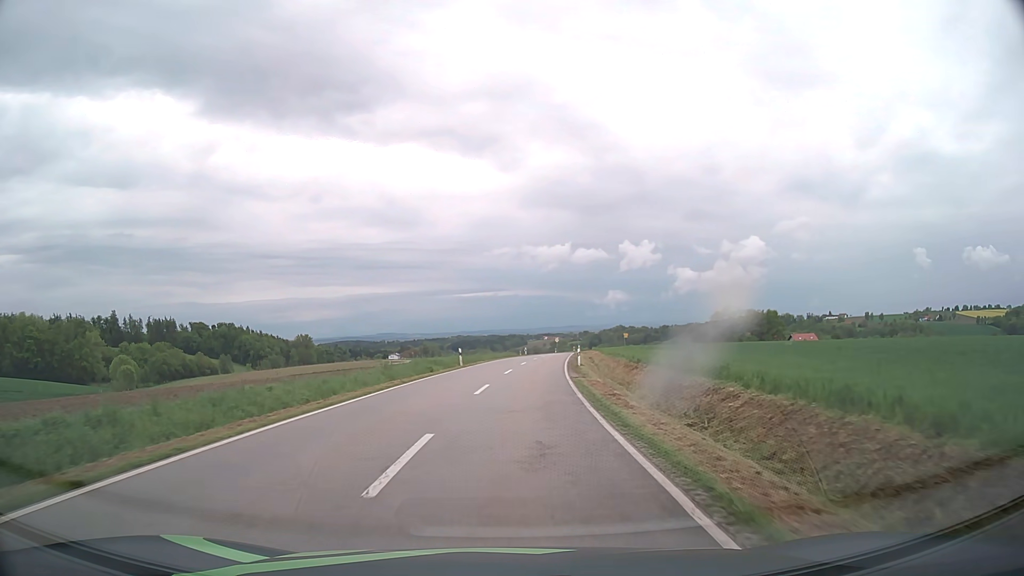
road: tertiary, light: Day
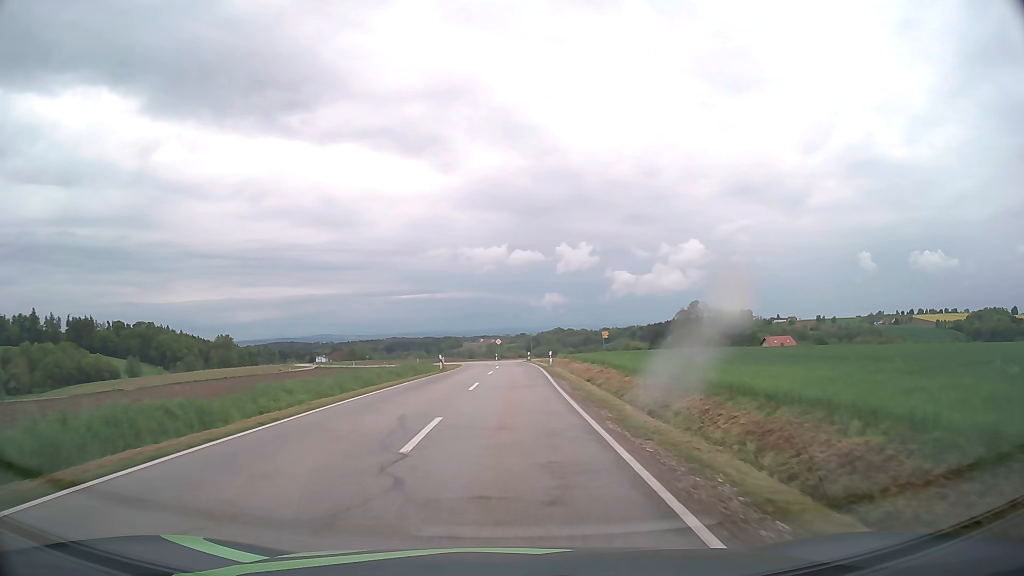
(+2.4, +45.4) m; +5°
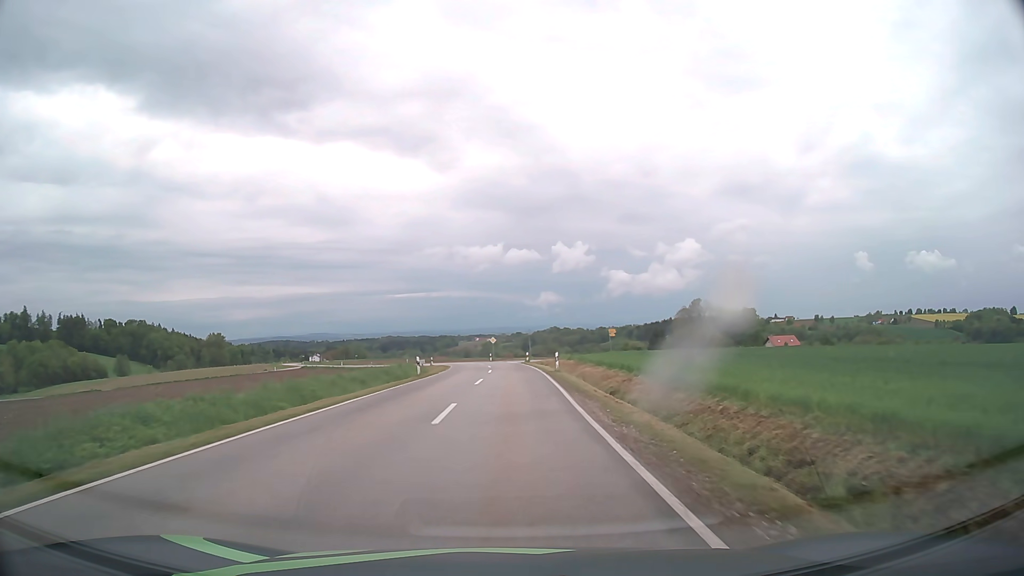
(0.0, +8.9) m; 0°
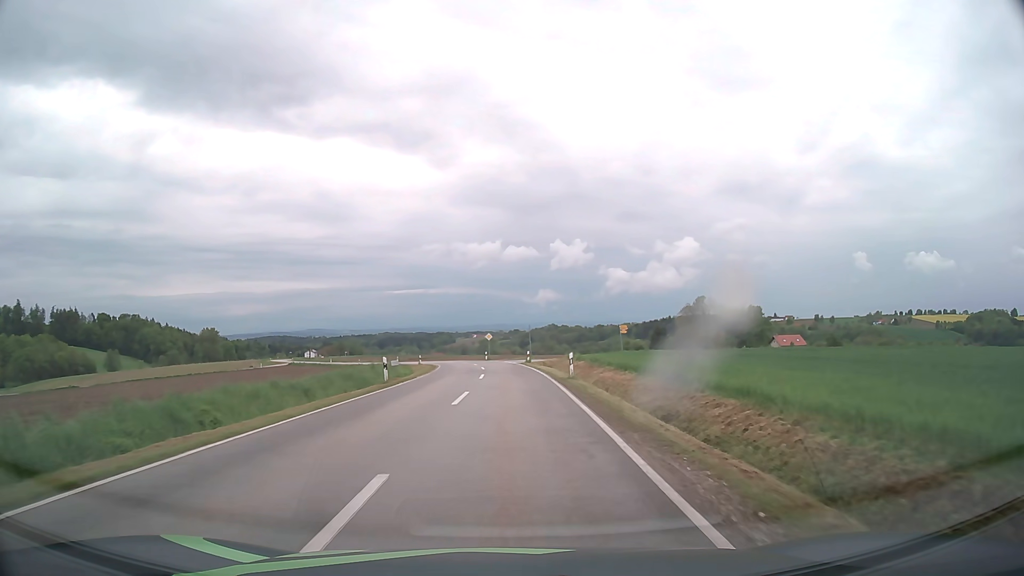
(0.0, +8.7) m; 0°
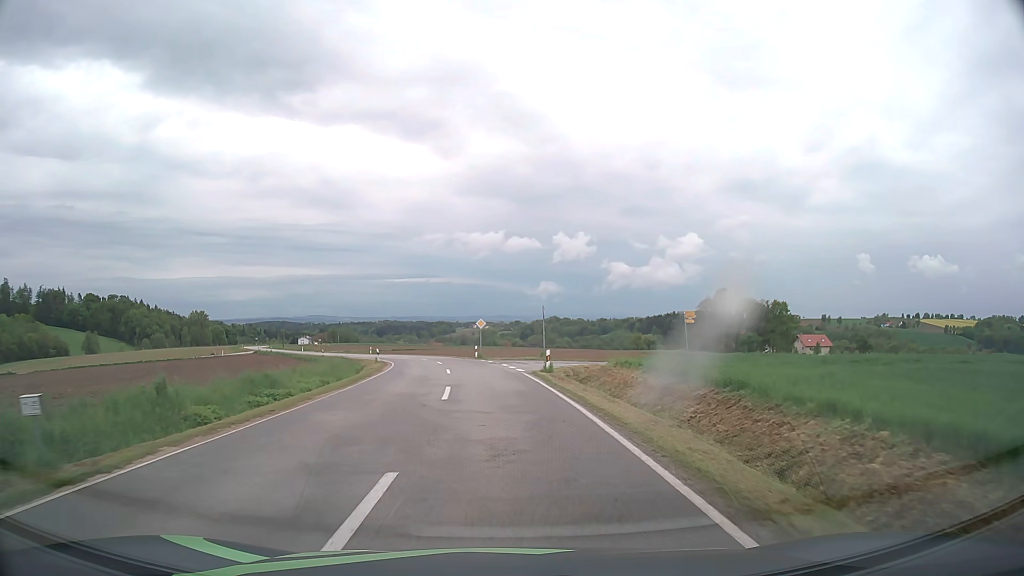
(+0.1, +24.0) m; 0°
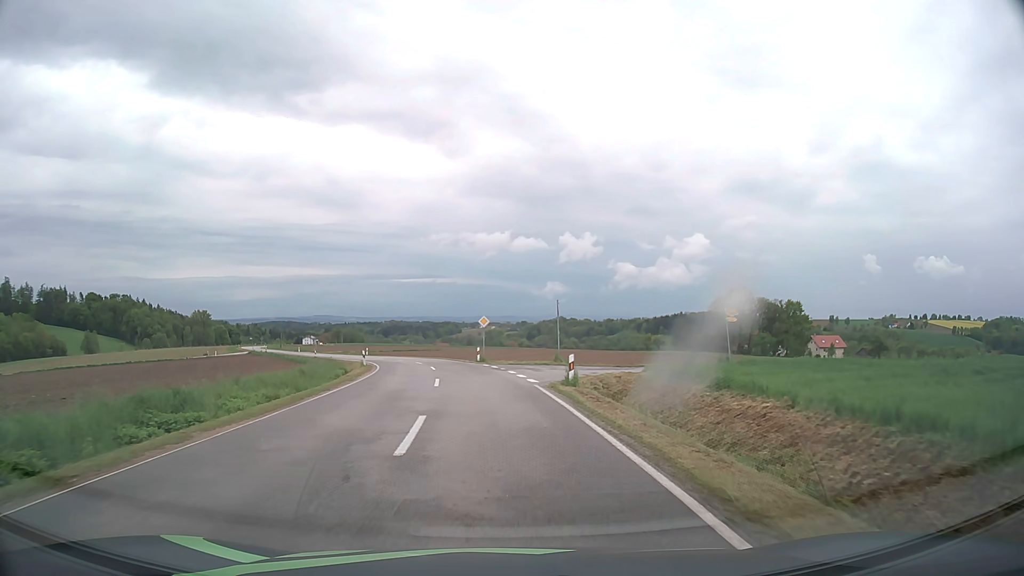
(0.0, +6.9) m; -1°
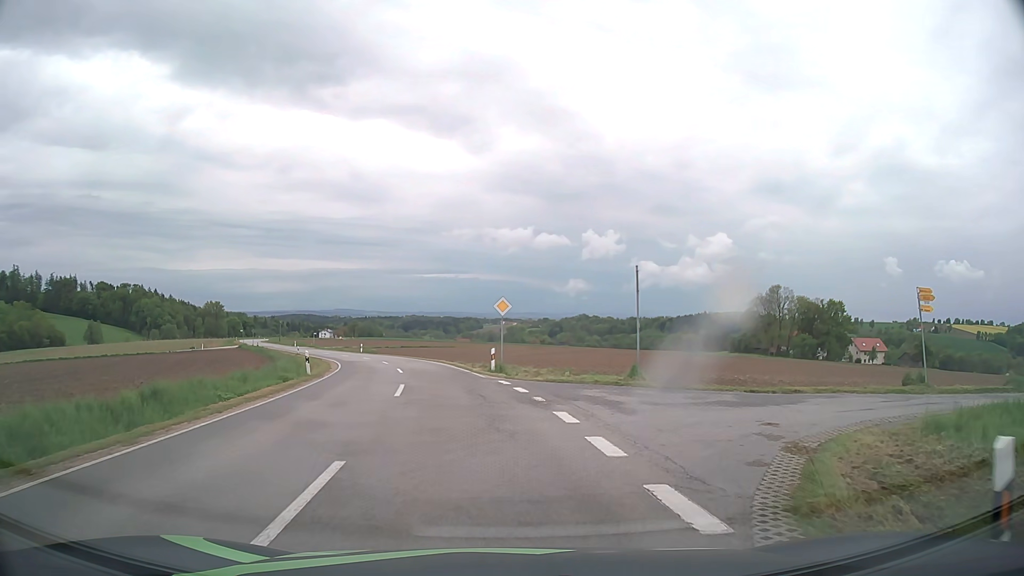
(-0.3, +16.0) m; -2°
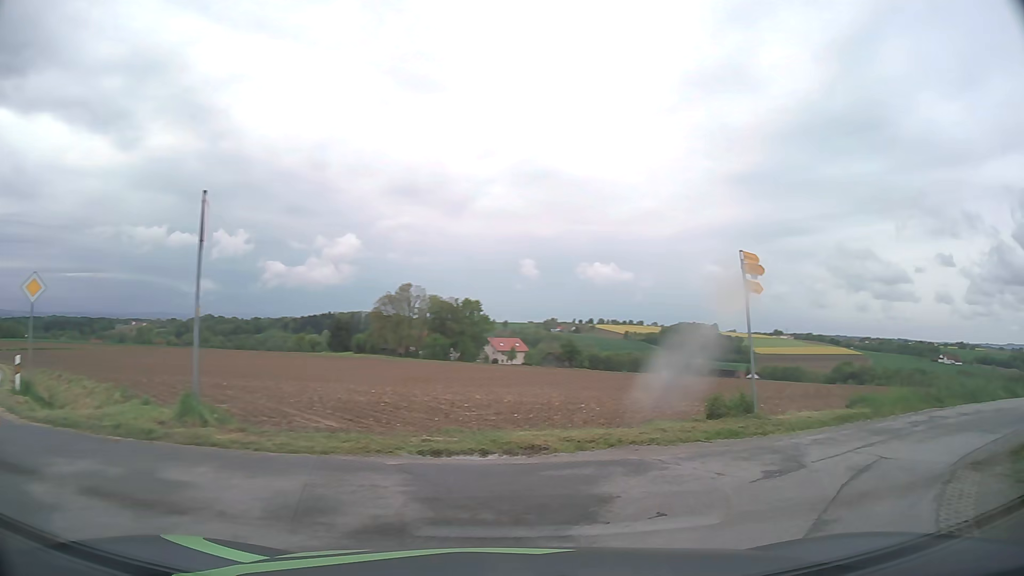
(+2.0, +9.7) m; +33°
(+4, +9) (+12, +15) (+21, +20) (+30, +25) (+39, +29) (+48, +33) (+57, +37) (+66, +40) (+76, +44) (+85, +47) m
